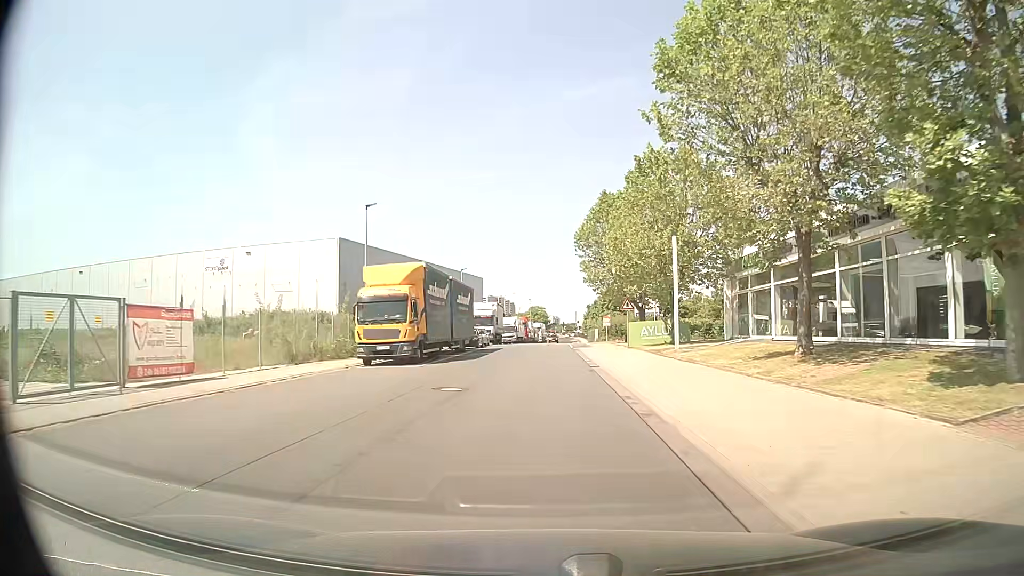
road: unclassified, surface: asphalt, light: Day
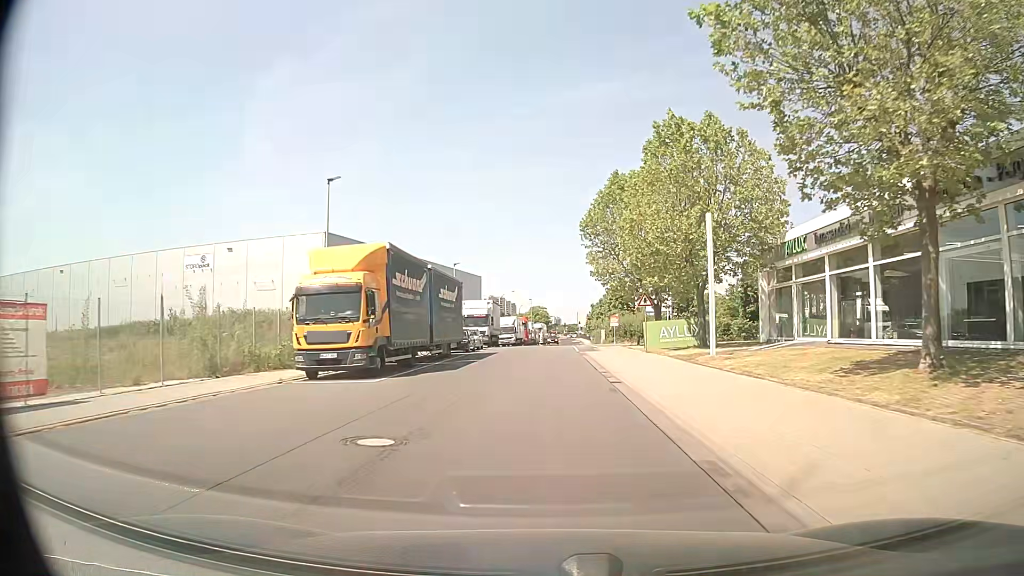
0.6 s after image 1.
(0.0, +6.7) m; 0°
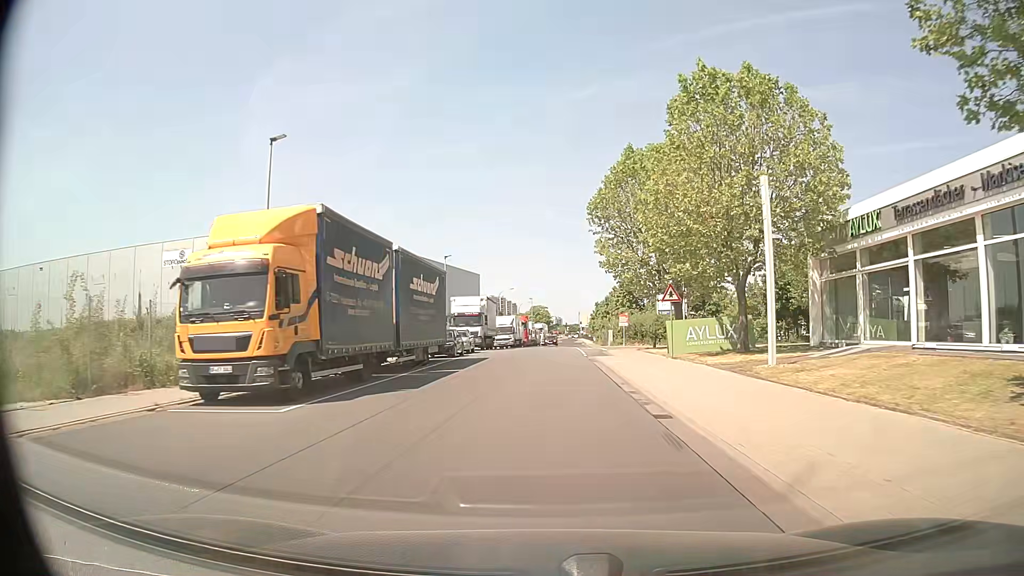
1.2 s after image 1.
(0.0, +6.7) m; 0°
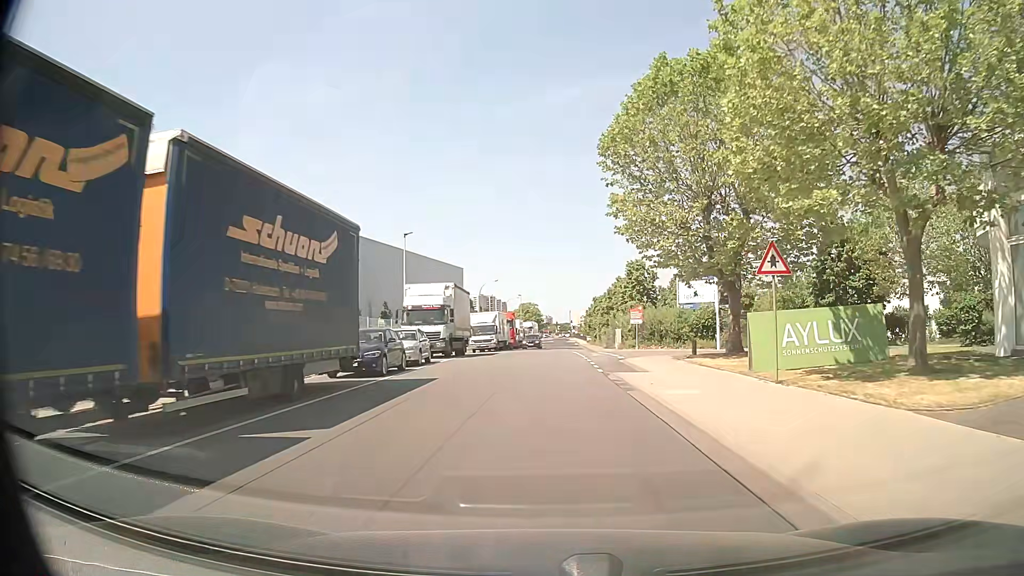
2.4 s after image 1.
(-0.1, +13.4) m; 0°
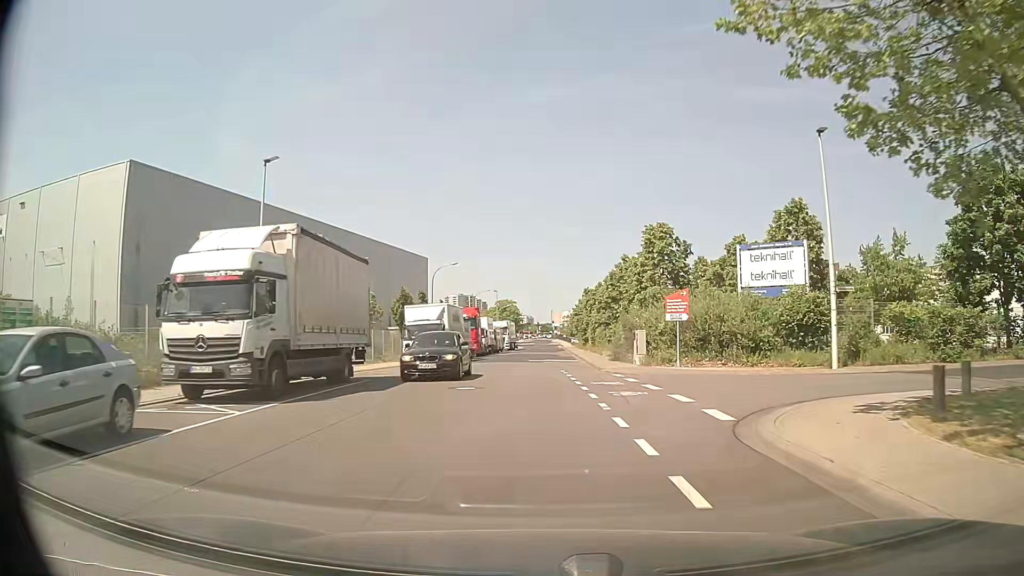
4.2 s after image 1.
(+0.4, +20.2) m; +2°
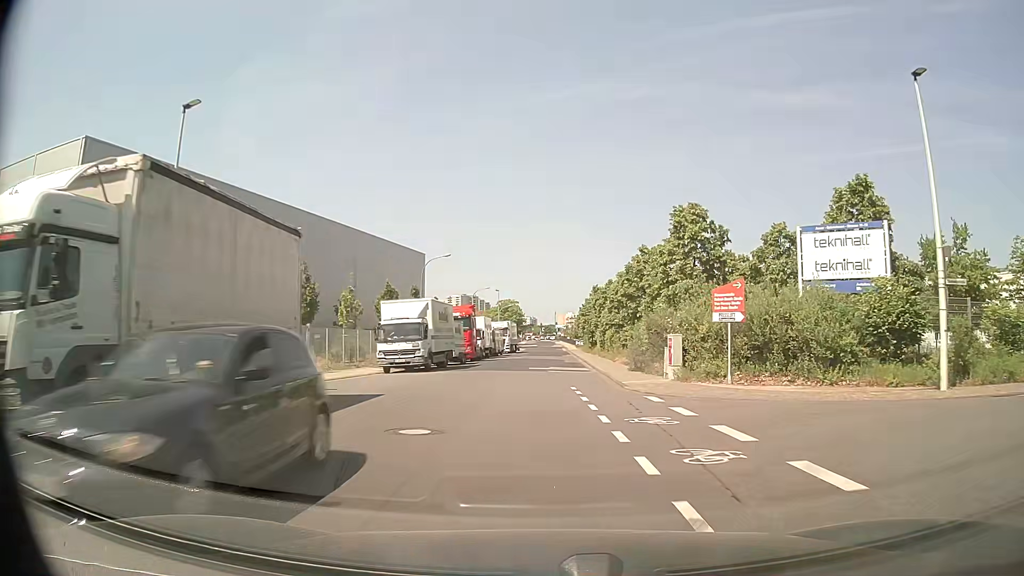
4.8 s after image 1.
(-0.1, +6.7) m; -1°
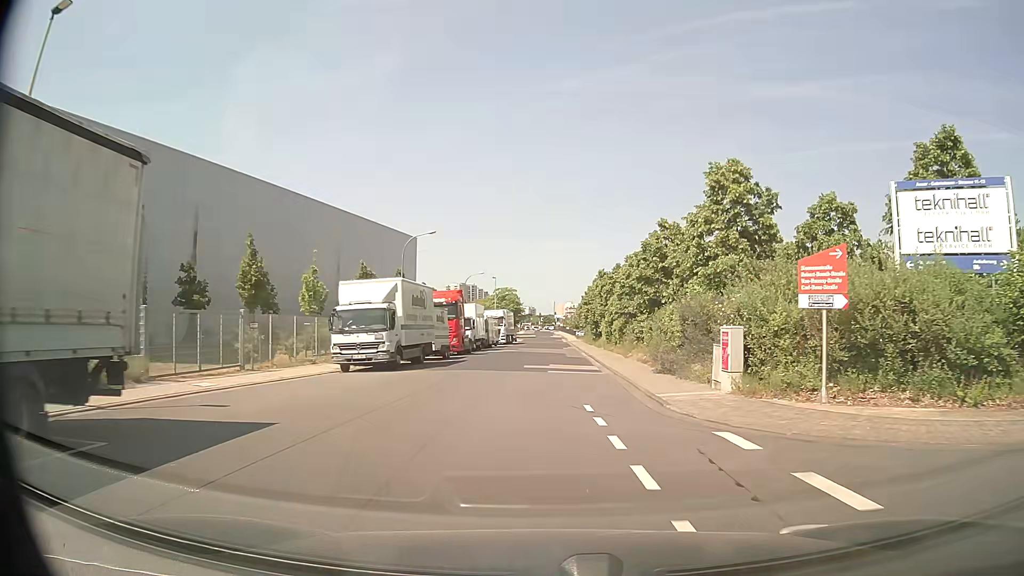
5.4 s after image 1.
(0.0, +6.8) m; 0°
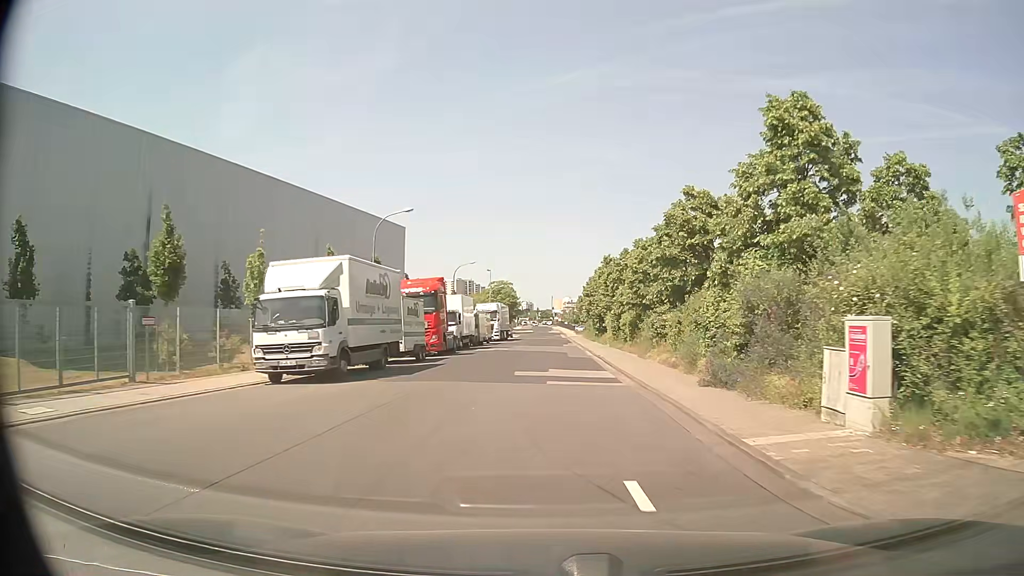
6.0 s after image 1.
(0.0, +6.8) m; 0°
